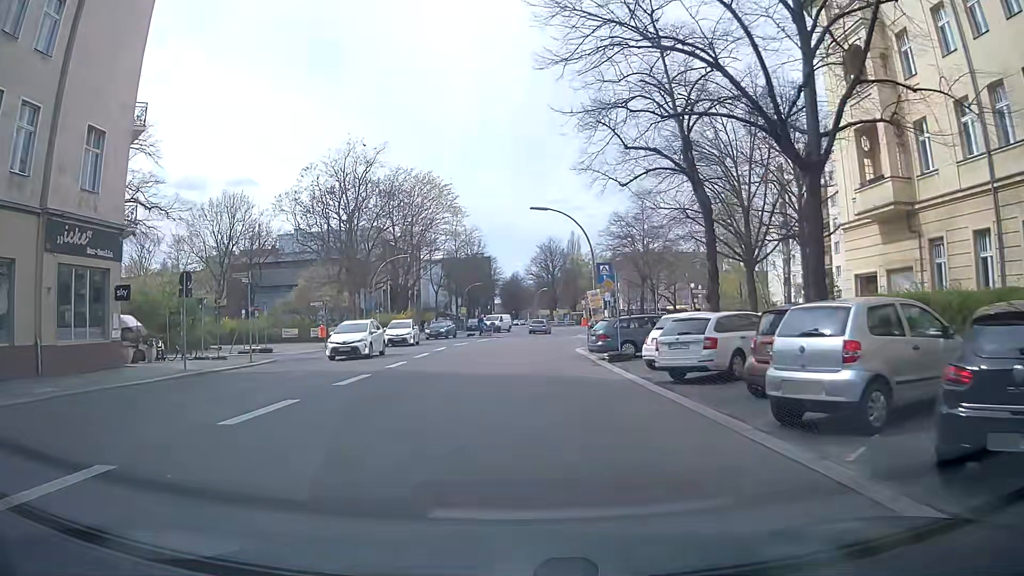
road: secondary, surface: asphalt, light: Day
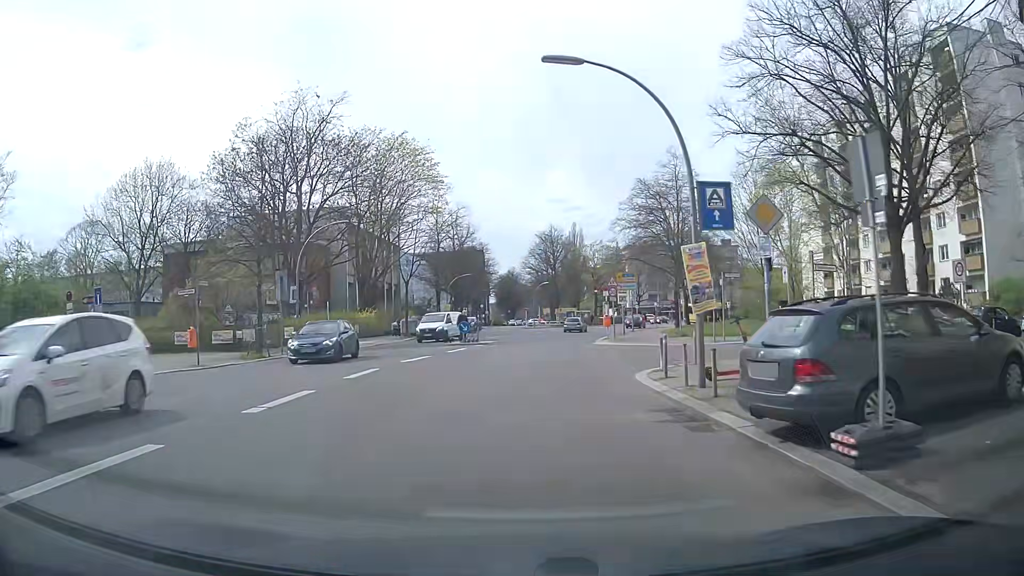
(0.0, +16.7) m; +1°
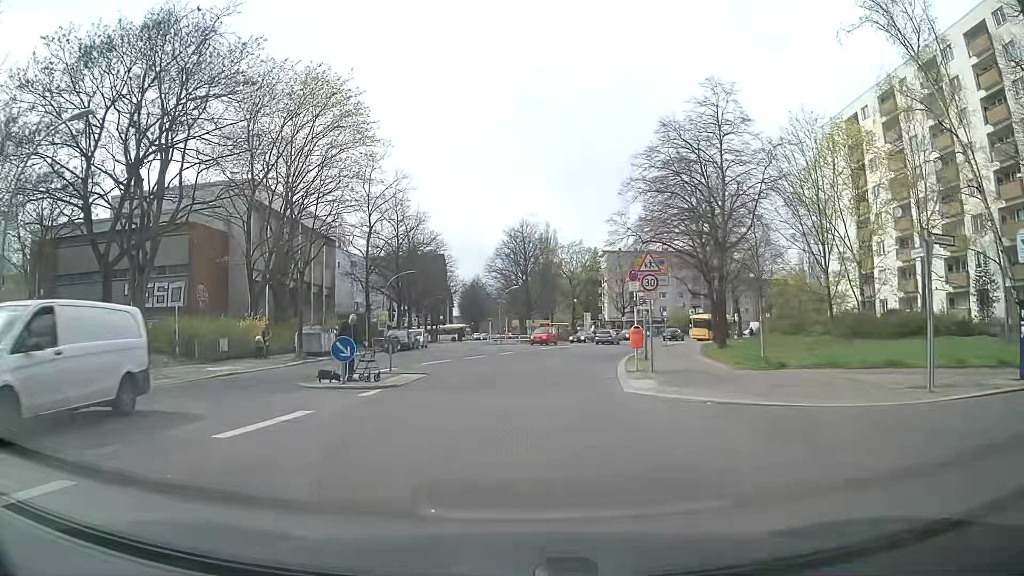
(+0.4, +19.4) m; +3°
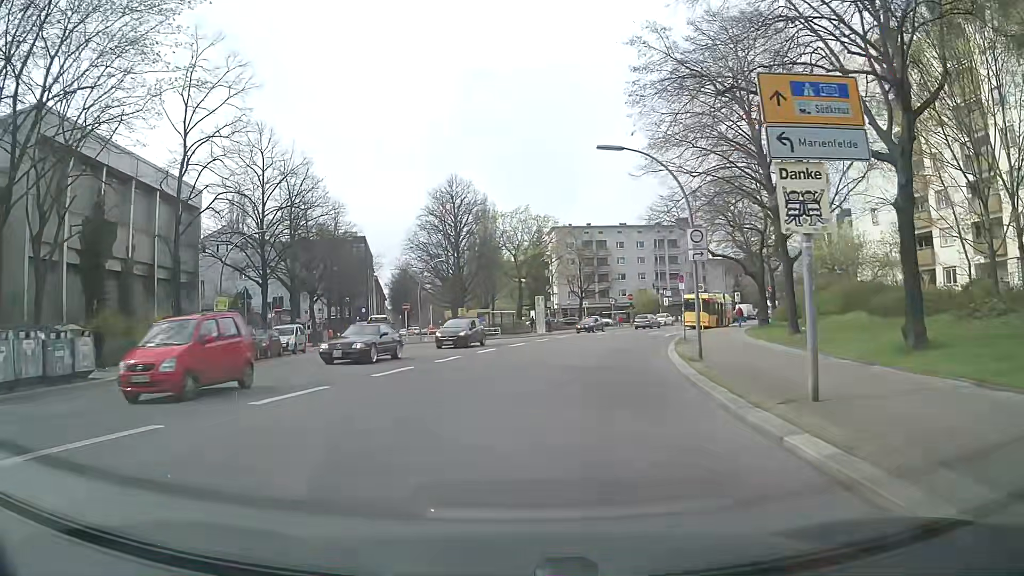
(+0.9, +22.2) m; +5°
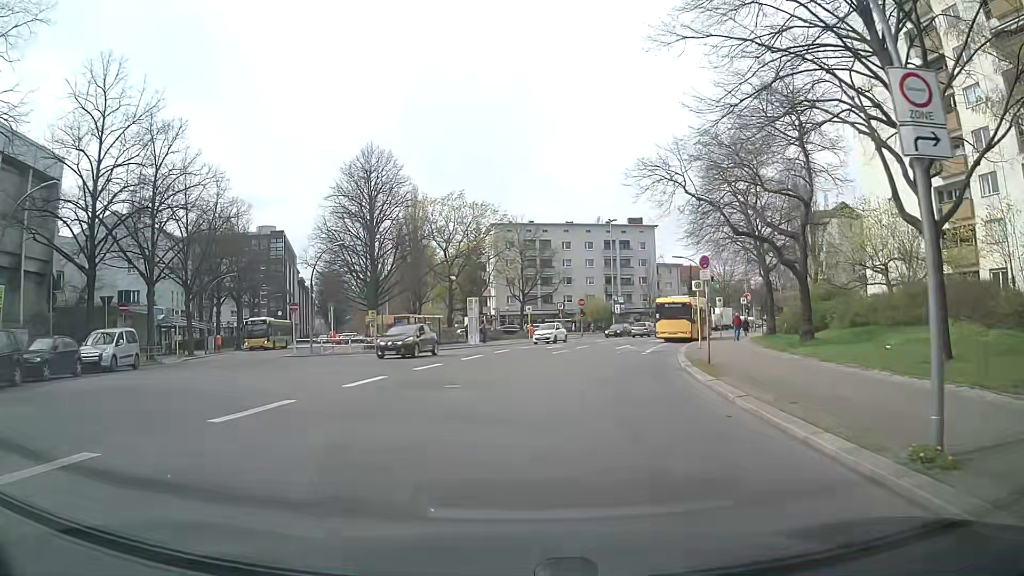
(+0.5, +13.7) m; +4°
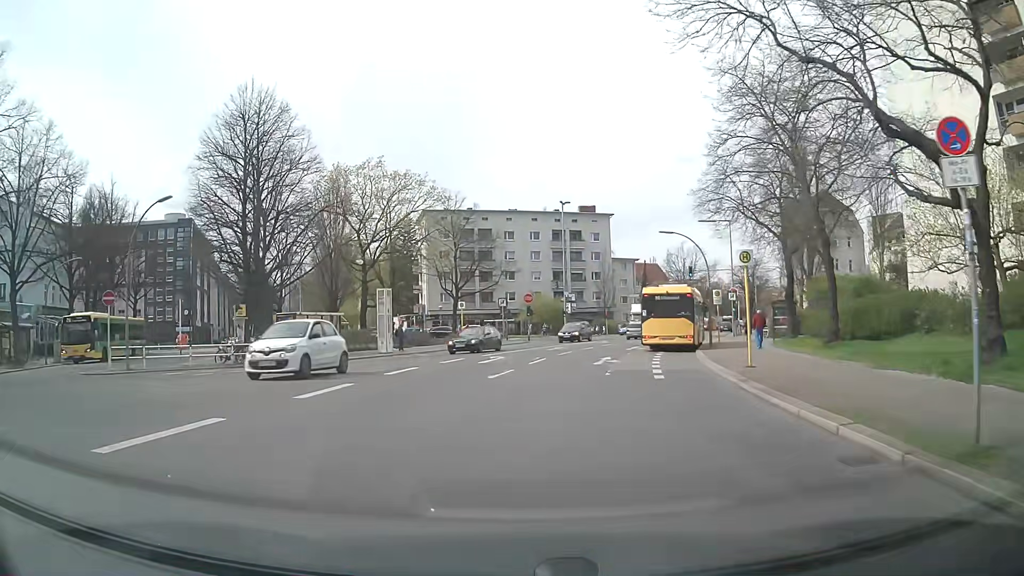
(+0.8, +14.5) m; +6°
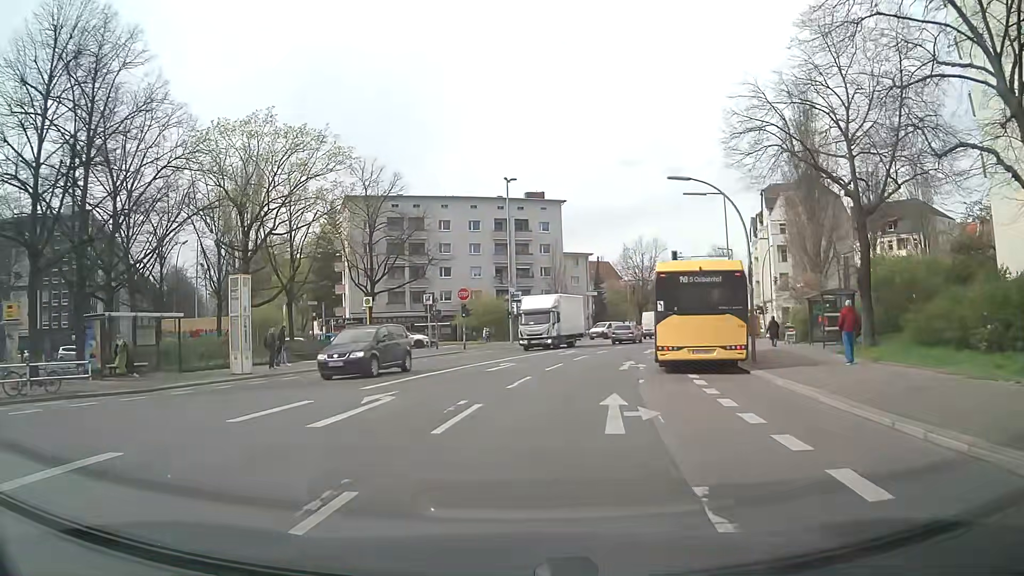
(+0.4, +14.3) m; +5°
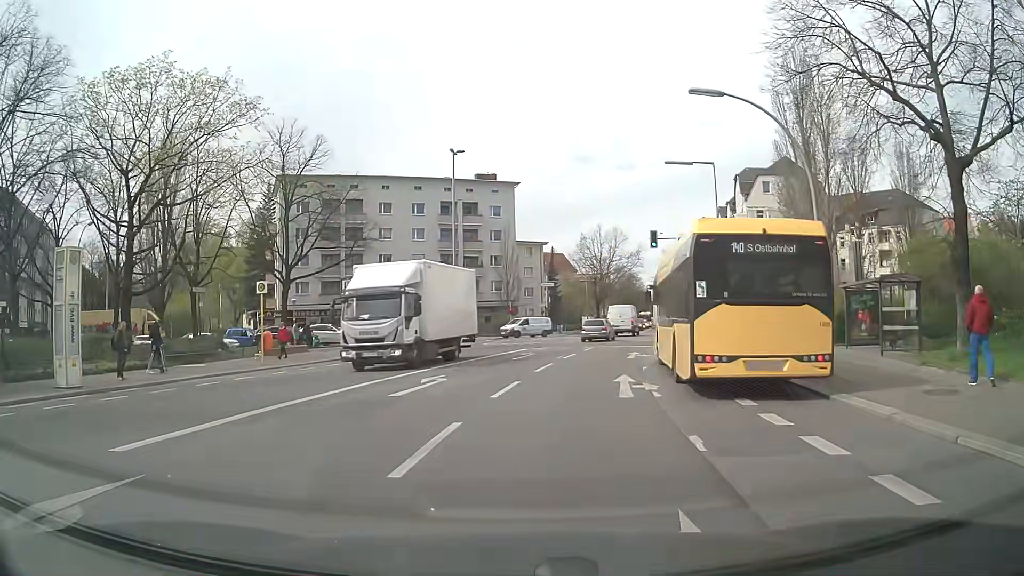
(+0.2, +8.5) m; +4°
(+1, +10) (+2, +20) (+4, +30) (+6, +39) (+9, +49) (+11, +59) (+13, +69) (+16, +78) (+18, +88) (+20, +98) m
